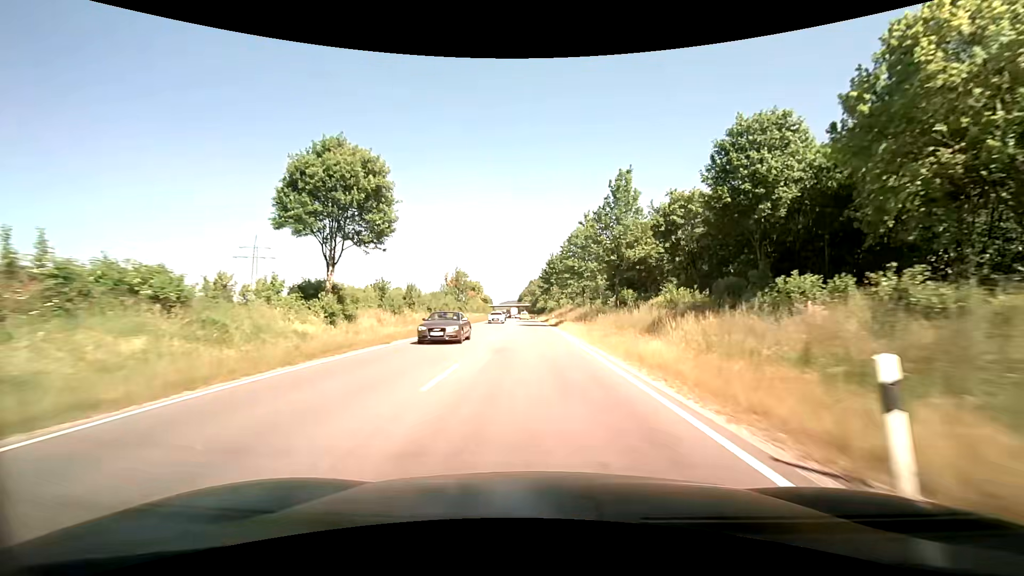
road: primary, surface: asphalt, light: Day
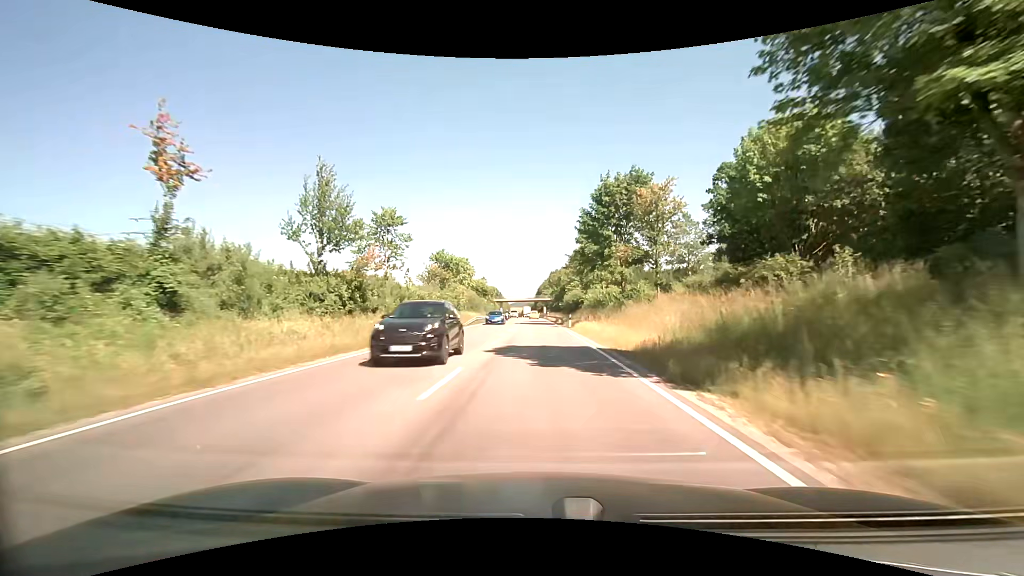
(+0.3, +61.4) m; 0°
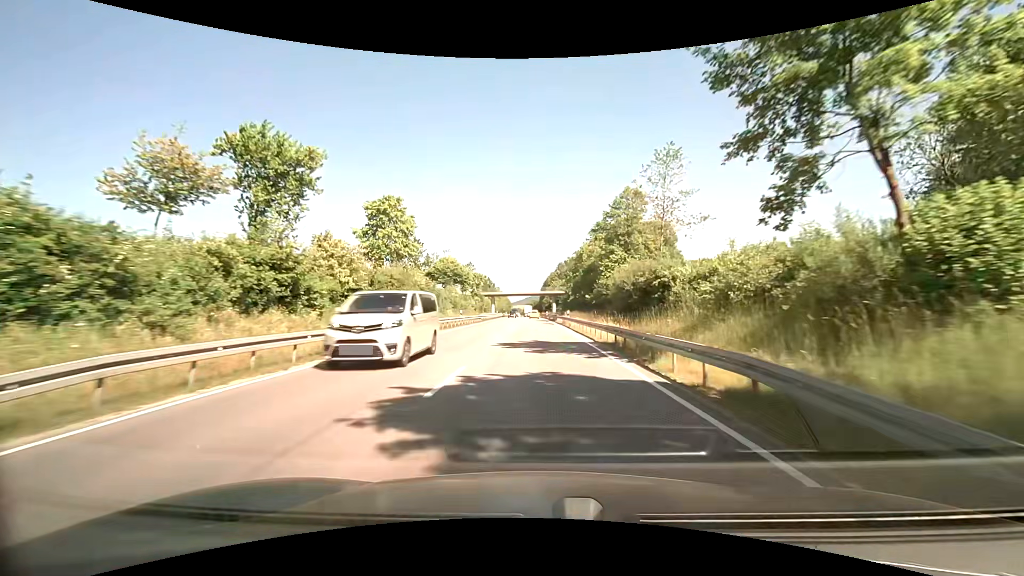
(-0.1, +48.0) m; 0°
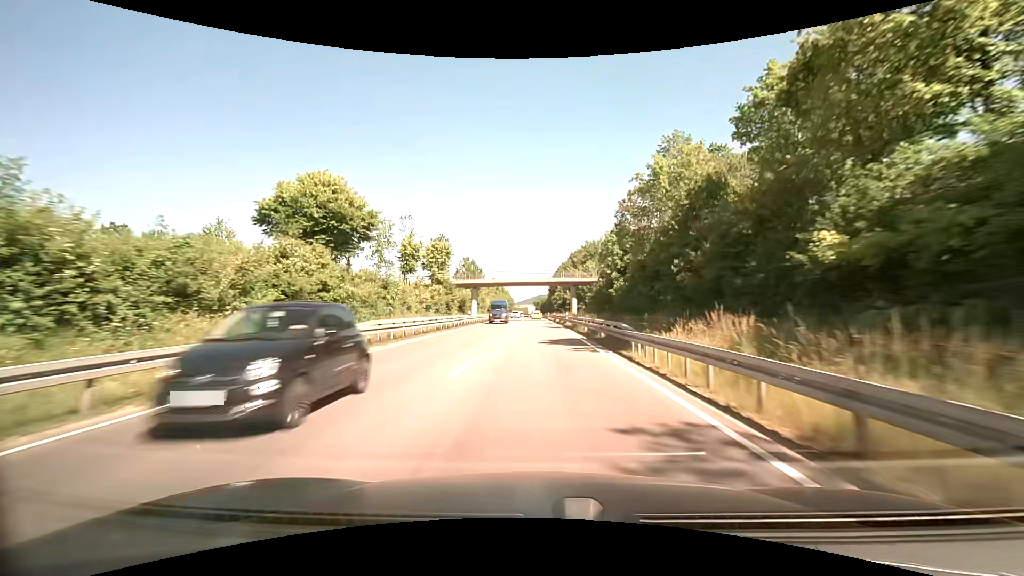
(-1.1, +46.3) m; -2°
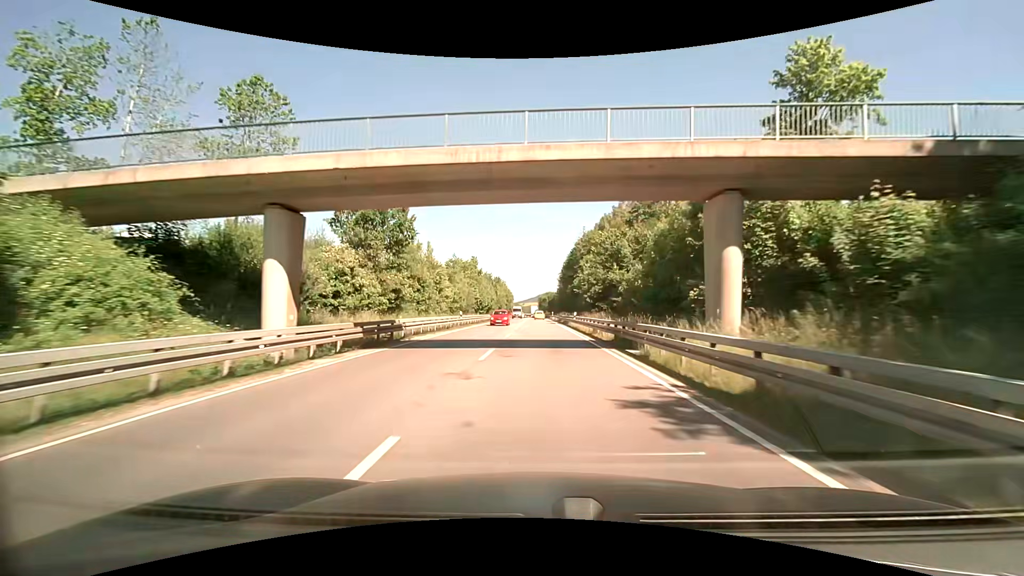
(+0.3, +57.0) m; -1°
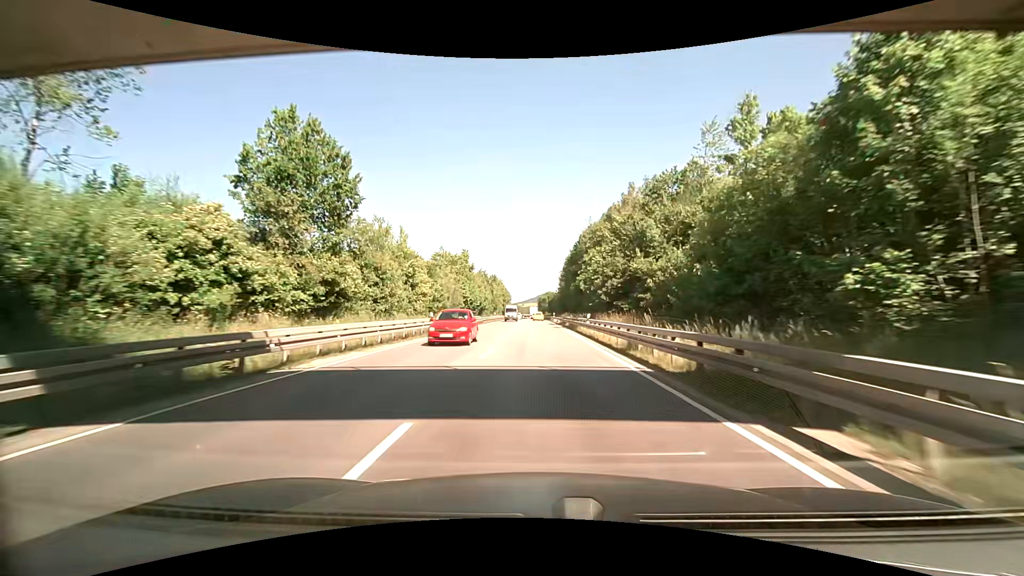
(-0.1, +11.4) m; -1°
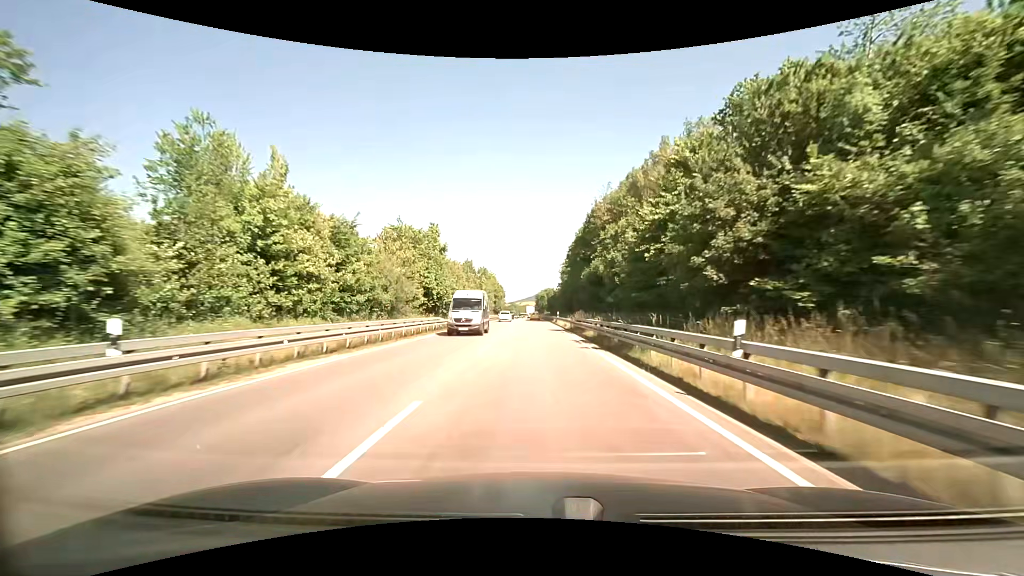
(+0.3, +23.0) m; +1°
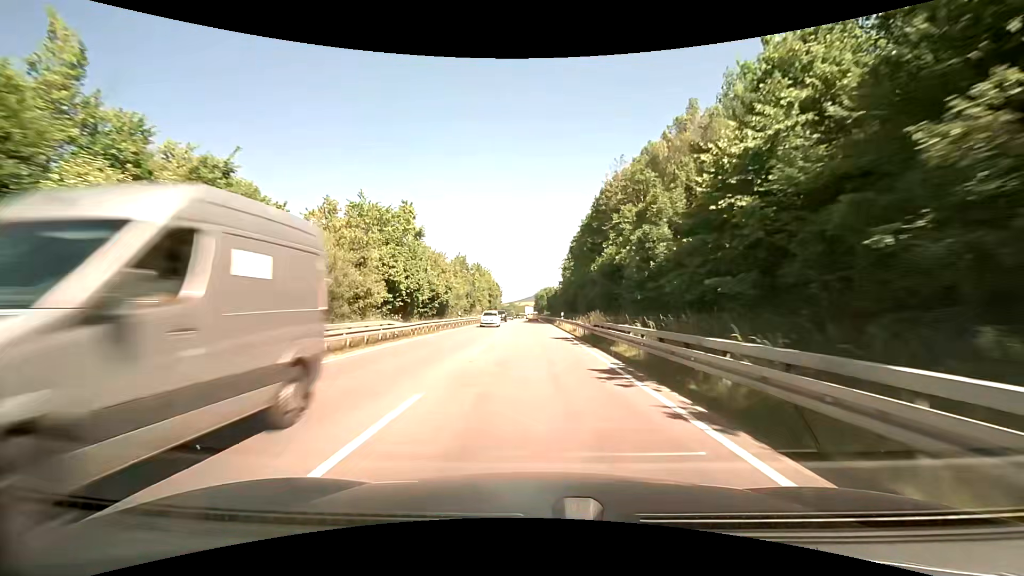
(0.0, +11.5) m; 0°
(0, +10) (0, +20) (-1, +30) (-1, +40) (-1, +50) (-2, +60) (-2, +70) (-2, +80) (-2, +90) (-2, +100) m
